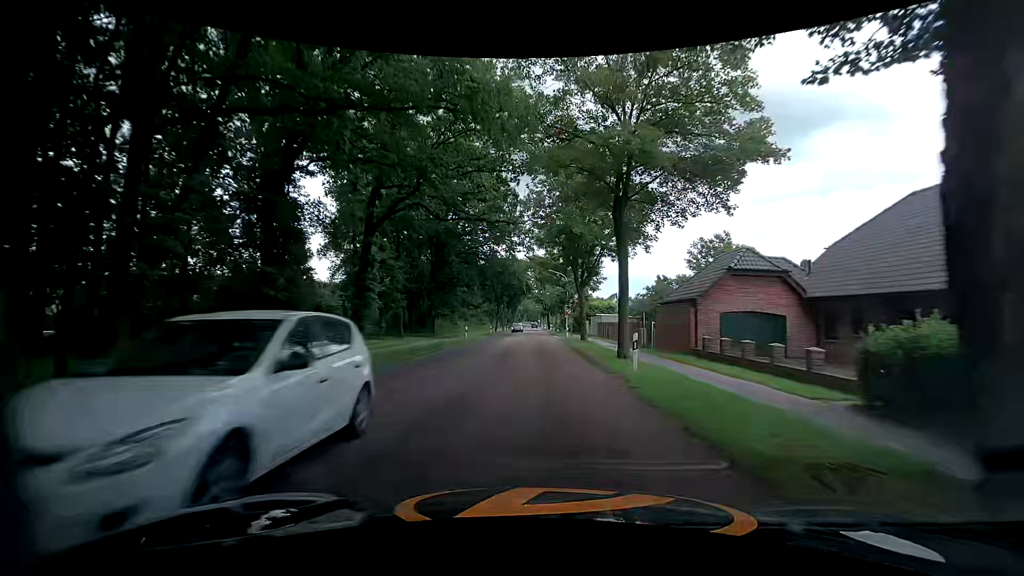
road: tertiary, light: Day
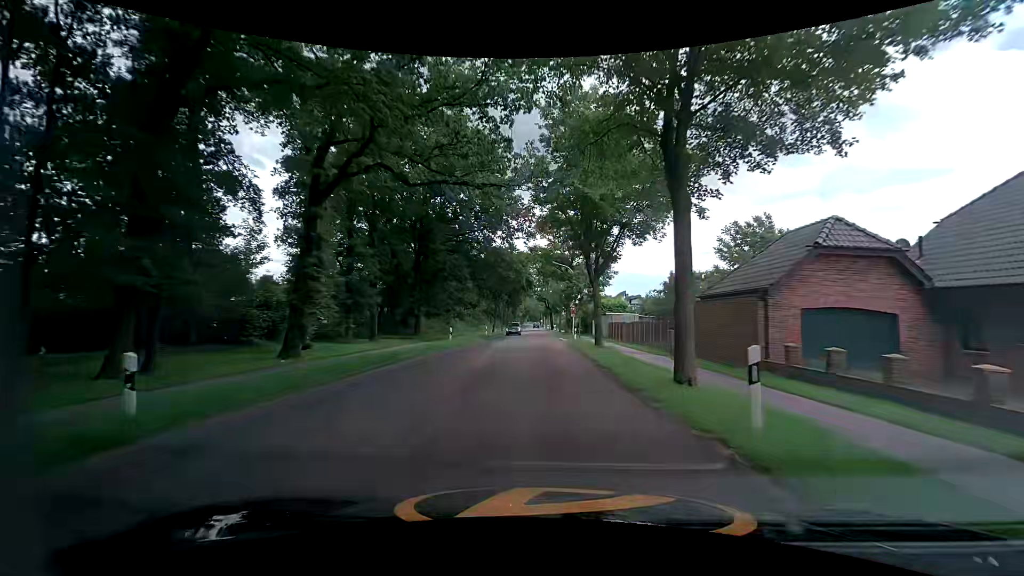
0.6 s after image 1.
(0.0, +7.4) m; -1°
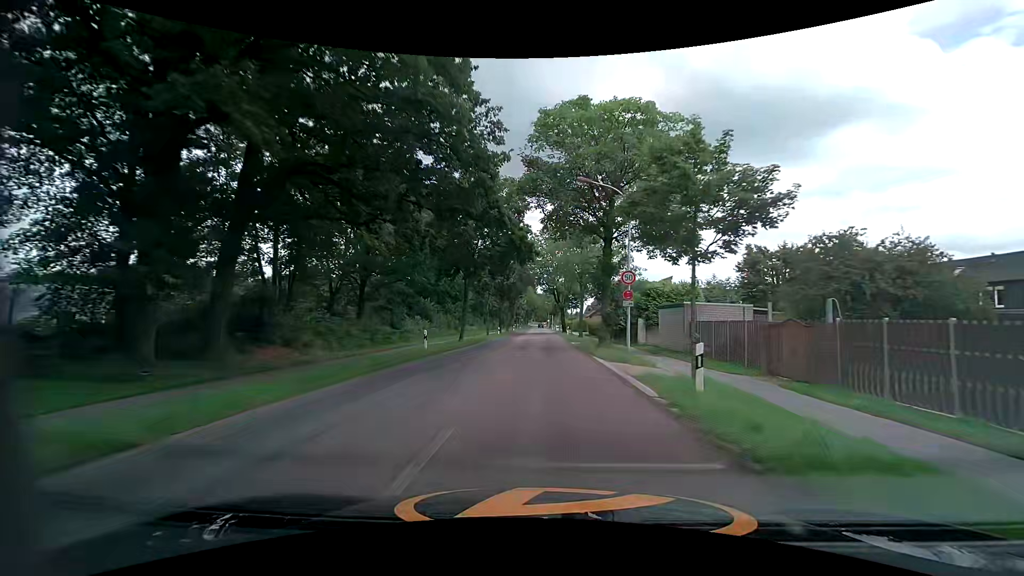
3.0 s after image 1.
(-0.2, +28.9) m; +1°
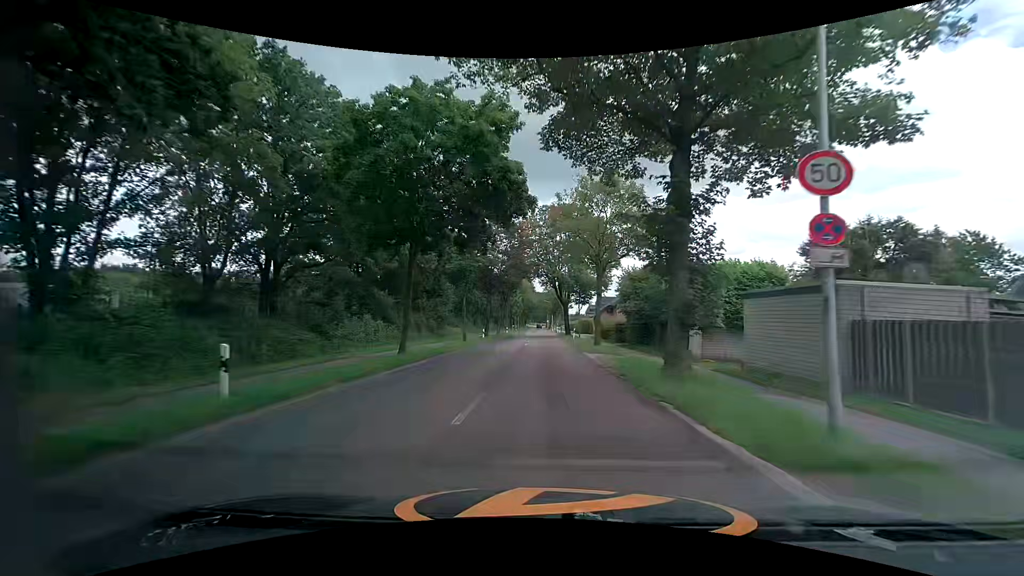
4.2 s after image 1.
(-0.3, +14.4) m; -1°
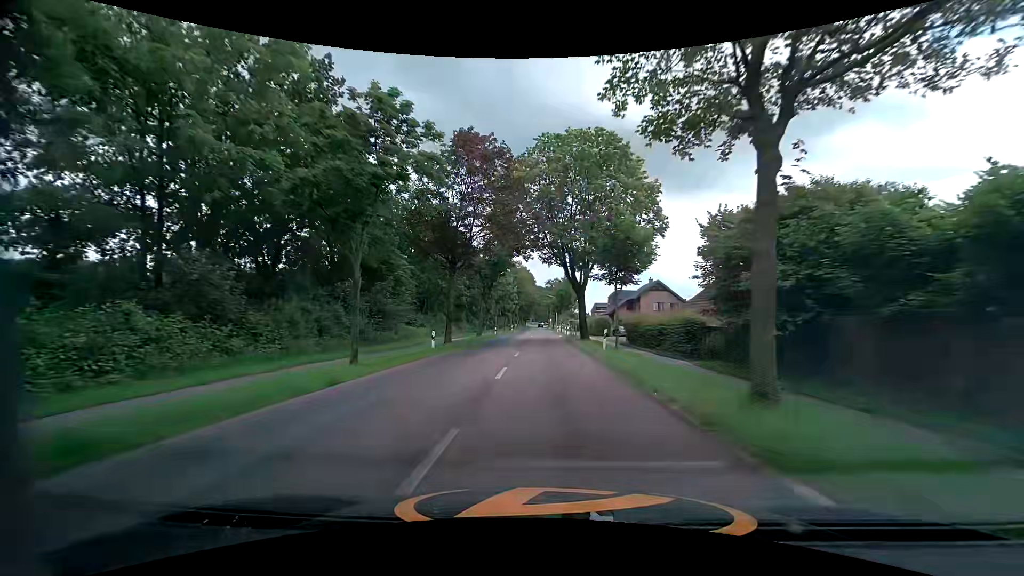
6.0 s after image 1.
(-0.2, +21.7) m; -1°
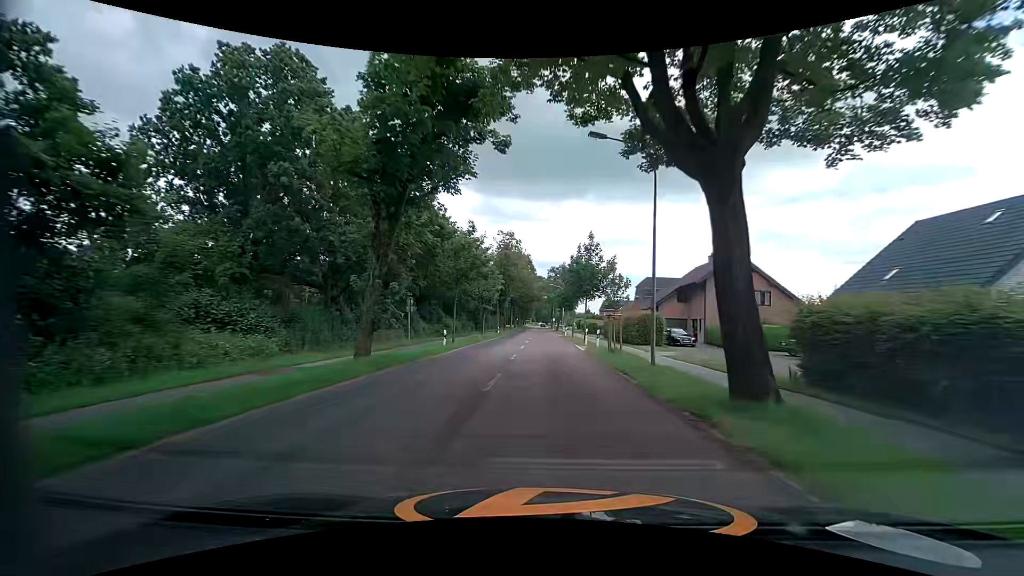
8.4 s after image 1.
(0.0, +29.5) m; 0°
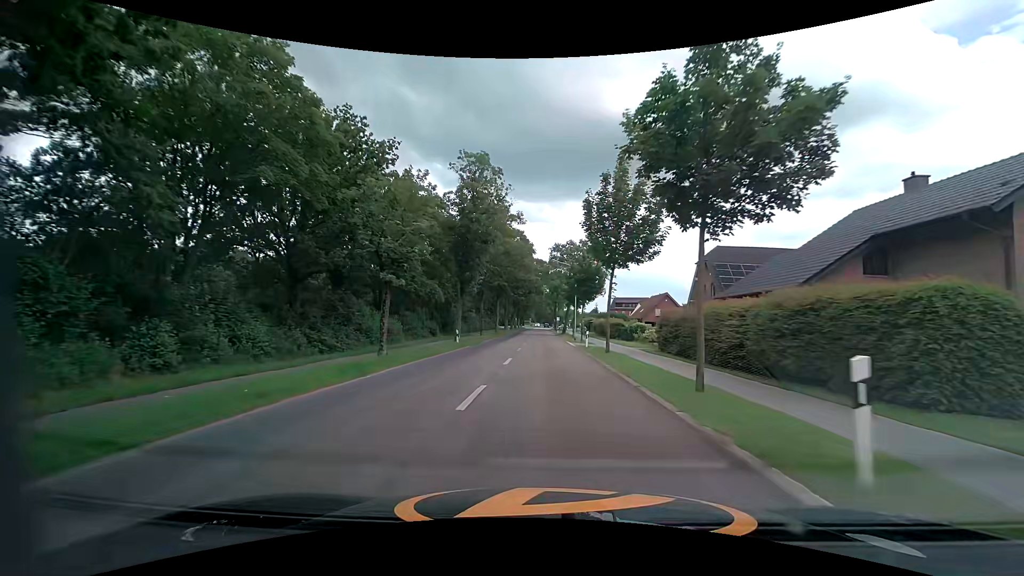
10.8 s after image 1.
(0.0, +29.2) m; 0°
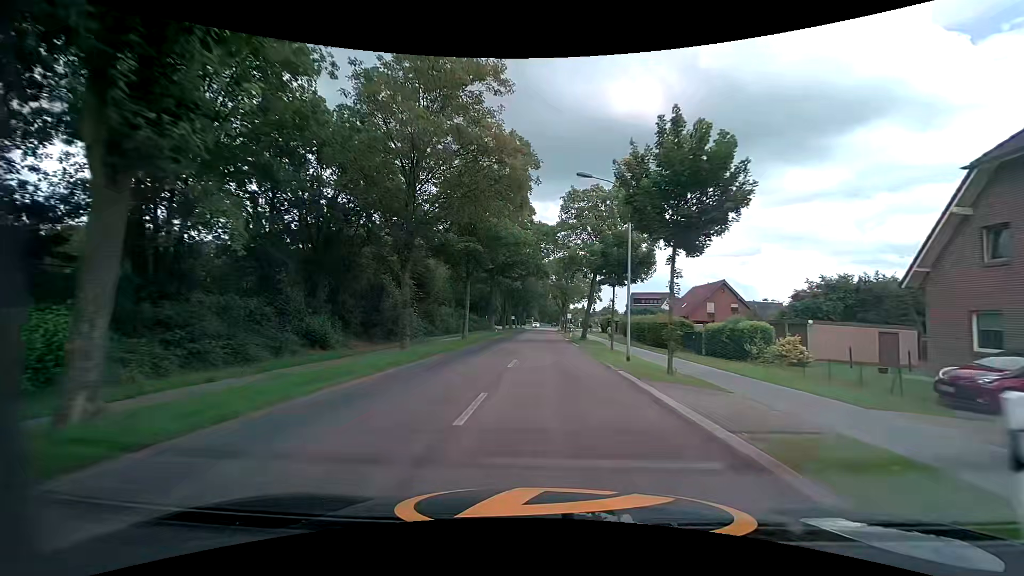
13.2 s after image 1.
(-0.2, +28.2) m; 0°
